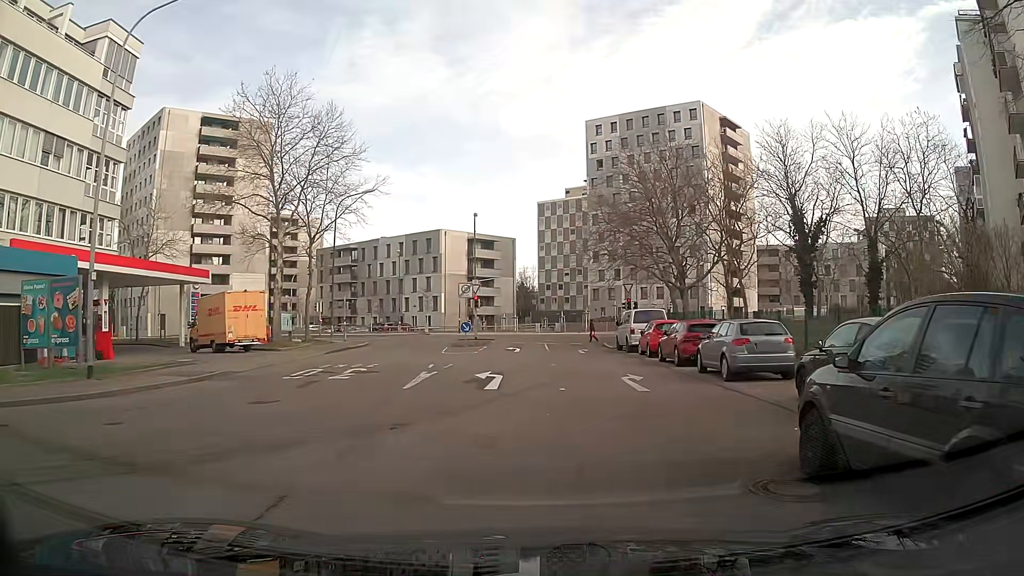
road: residential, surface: asphalt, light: Day
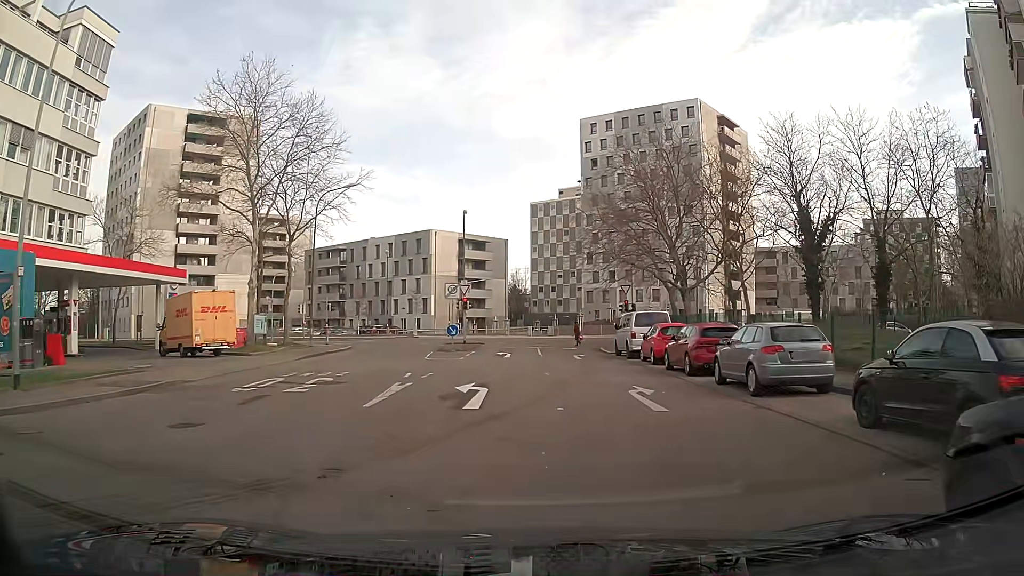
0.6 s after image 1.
(0.0, +2.6) m; +2°
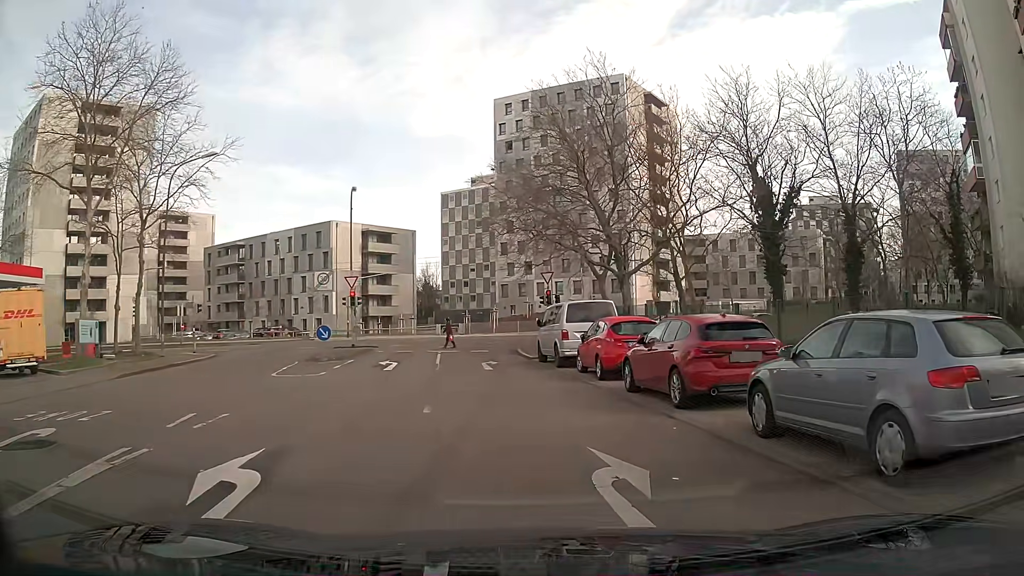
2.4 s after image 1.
(+0.5, +8.2) m; +6°
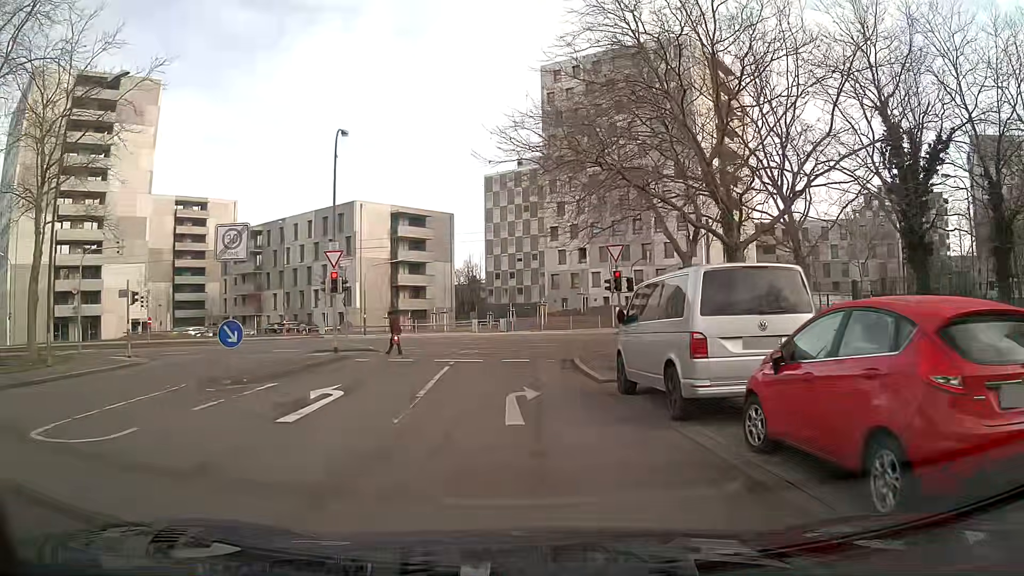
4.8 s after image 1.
(-0.5, +11.6) m; -5°
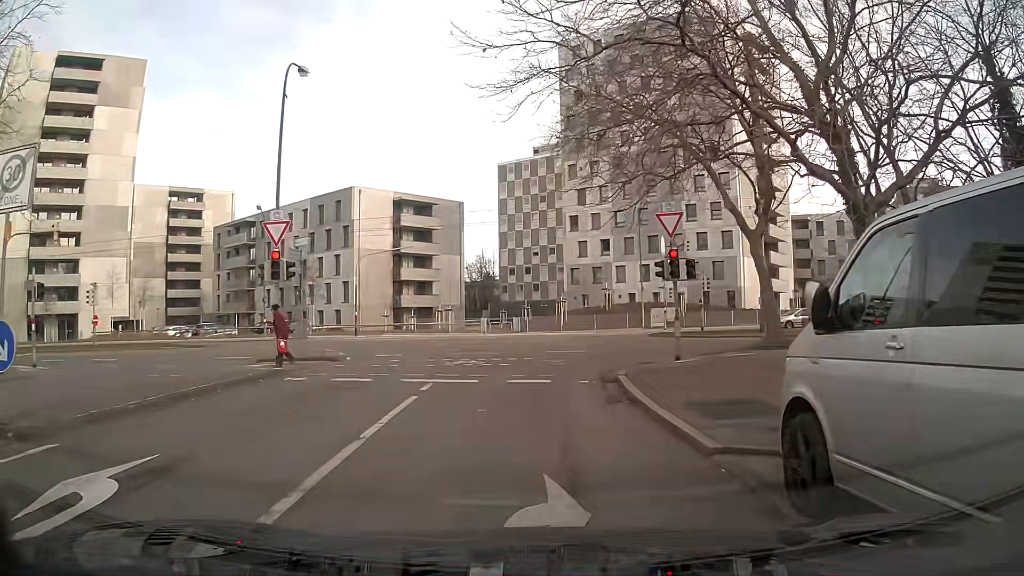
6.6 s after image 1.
(0.0, +7.7) m; -1°
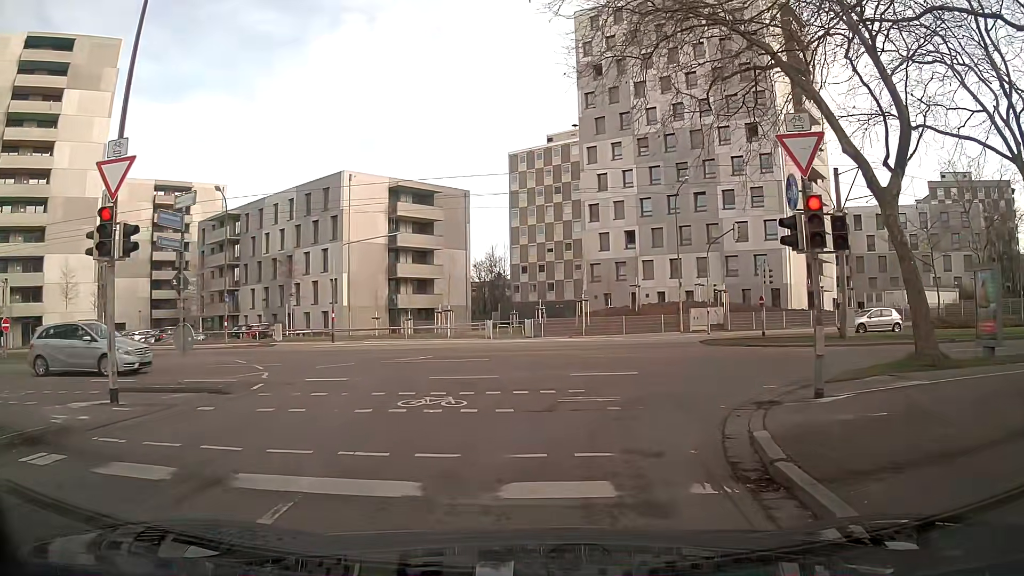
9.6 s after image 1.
(-0.1, +8.6) m; +1°
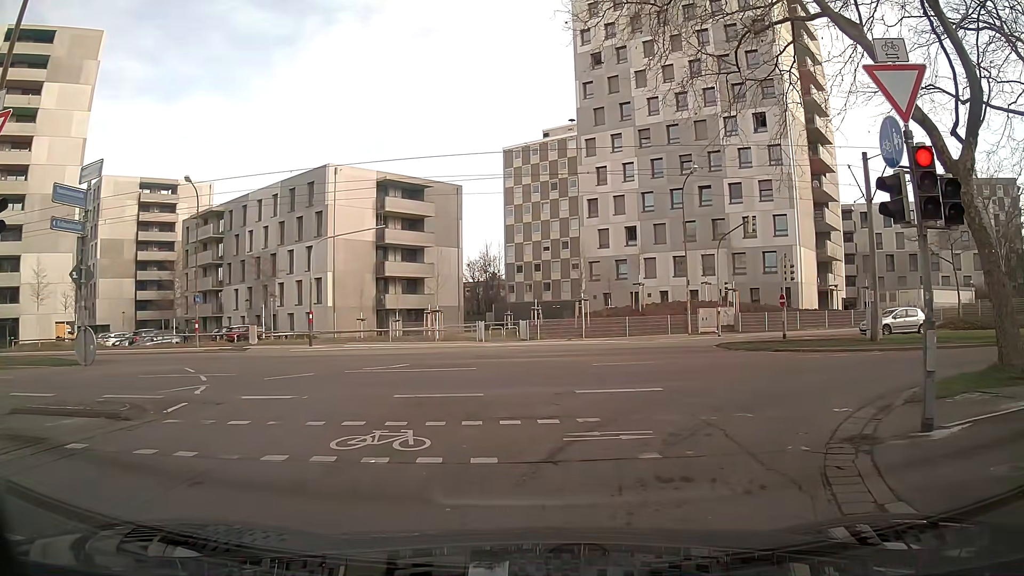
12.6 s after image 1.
(0.0, +3.2) m; 0°
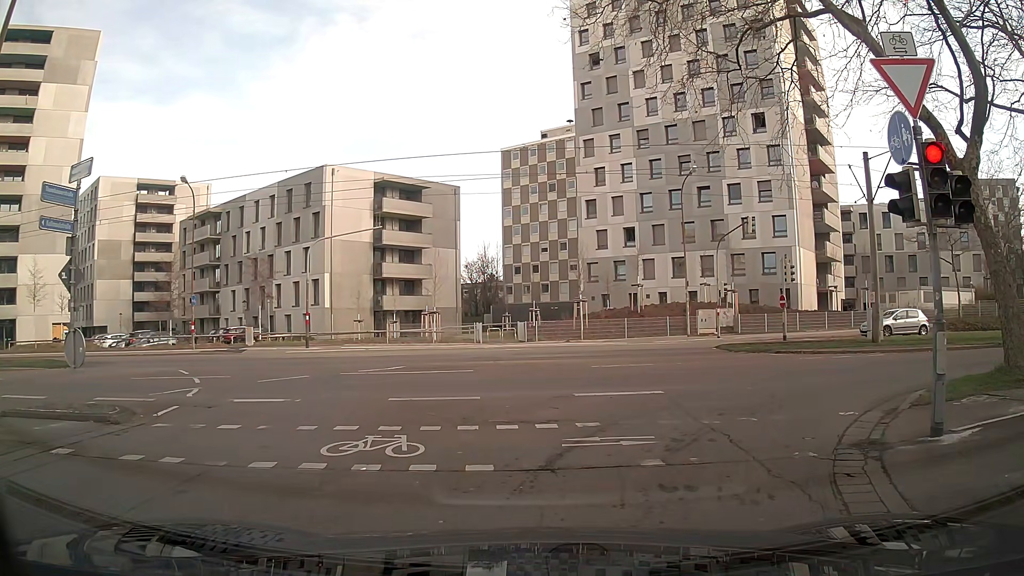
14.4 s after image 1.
(0.0, +0.3) m; 0°
